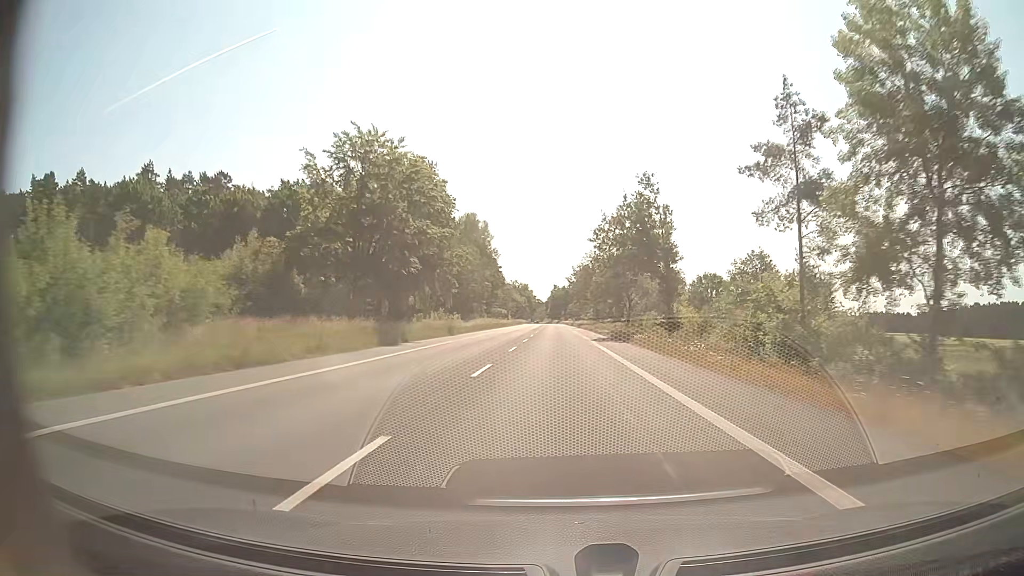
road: secondary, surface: asphalt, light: Day
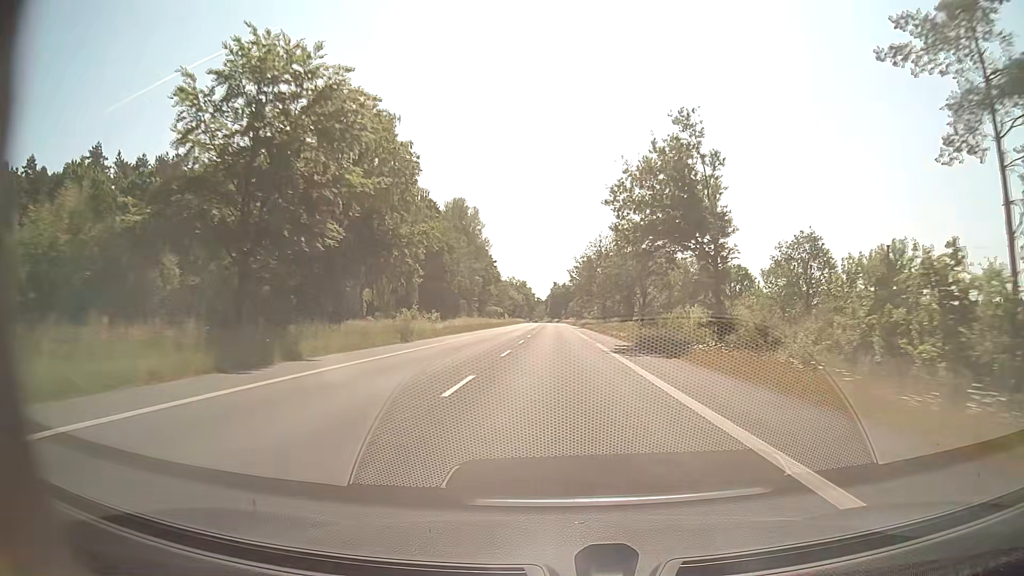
(0.0, +15.8) m; 0°
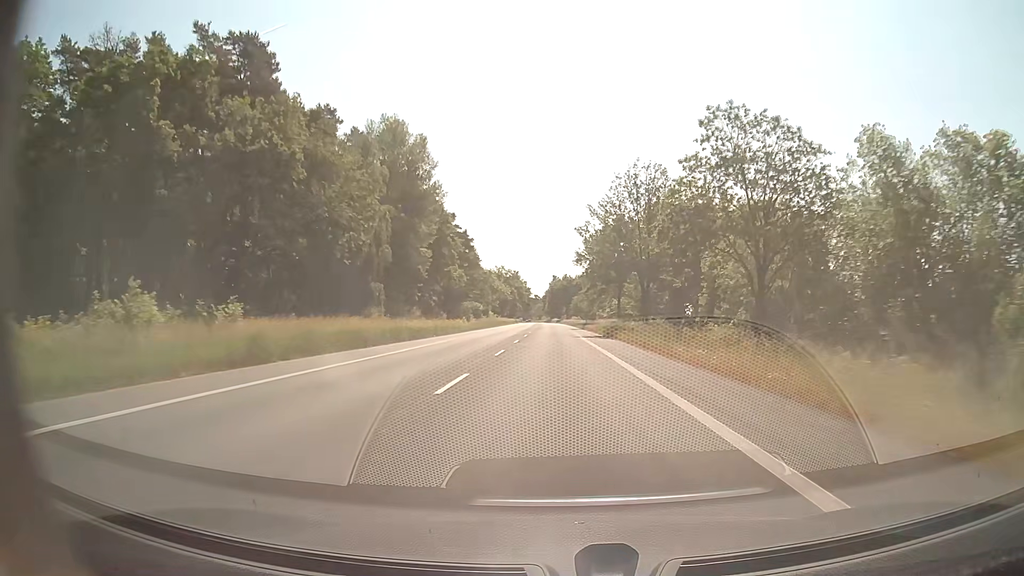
(+0.1, +47.5) m; 0°
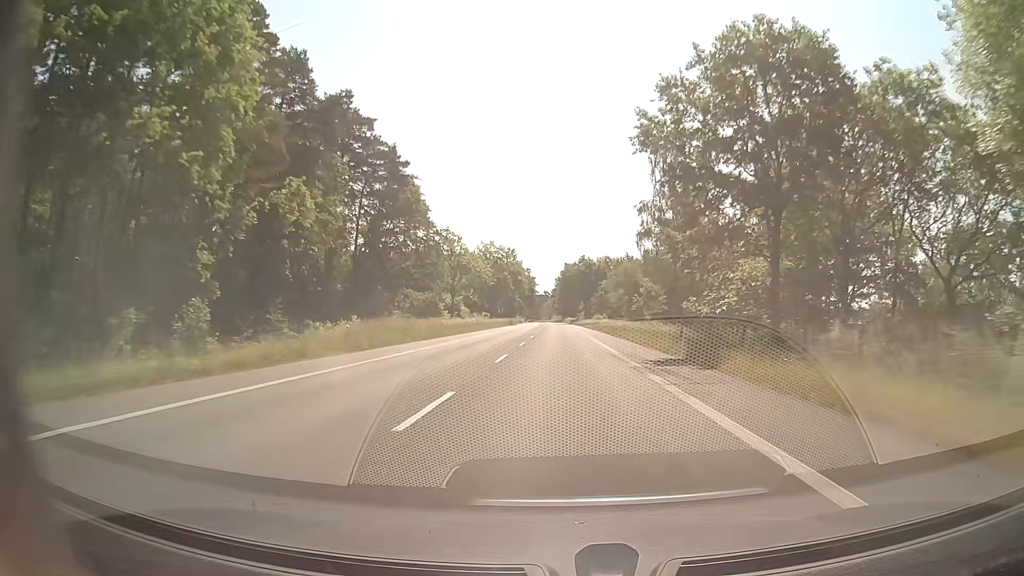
(-0.6, +63.5) m; -1°
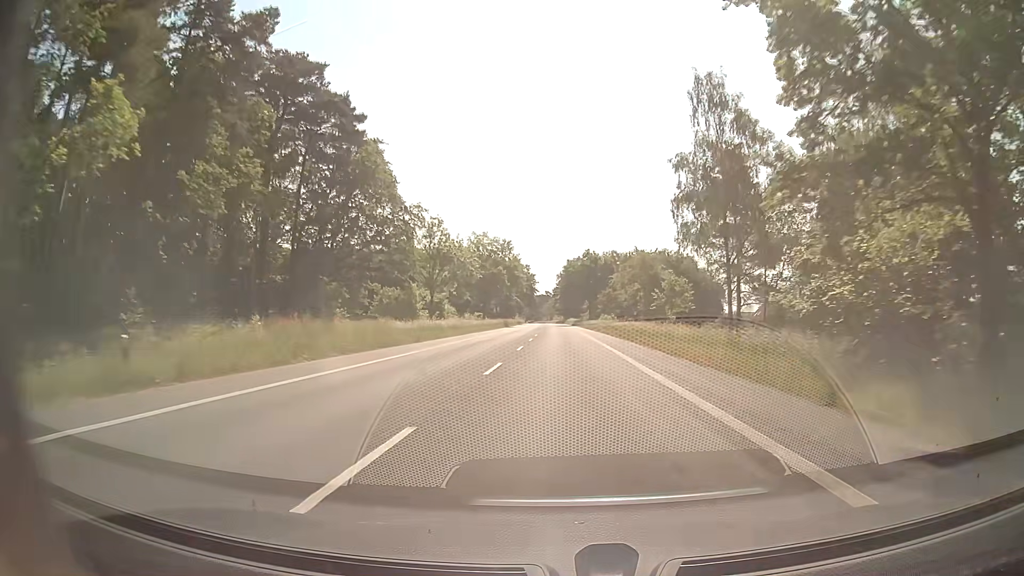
(-0.1, +15.9) m; 0°
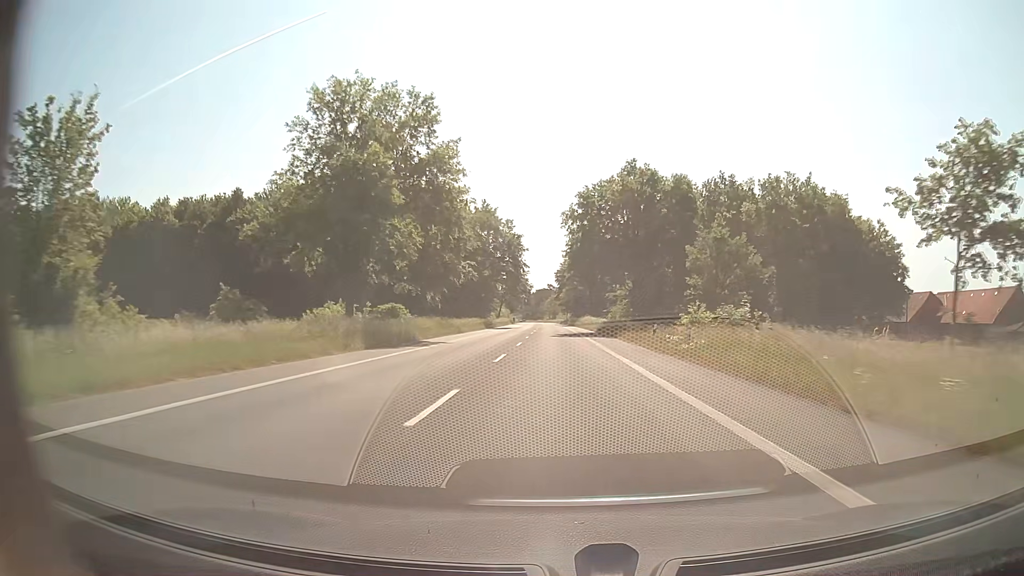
(+0.2, +79.3) m; 0°
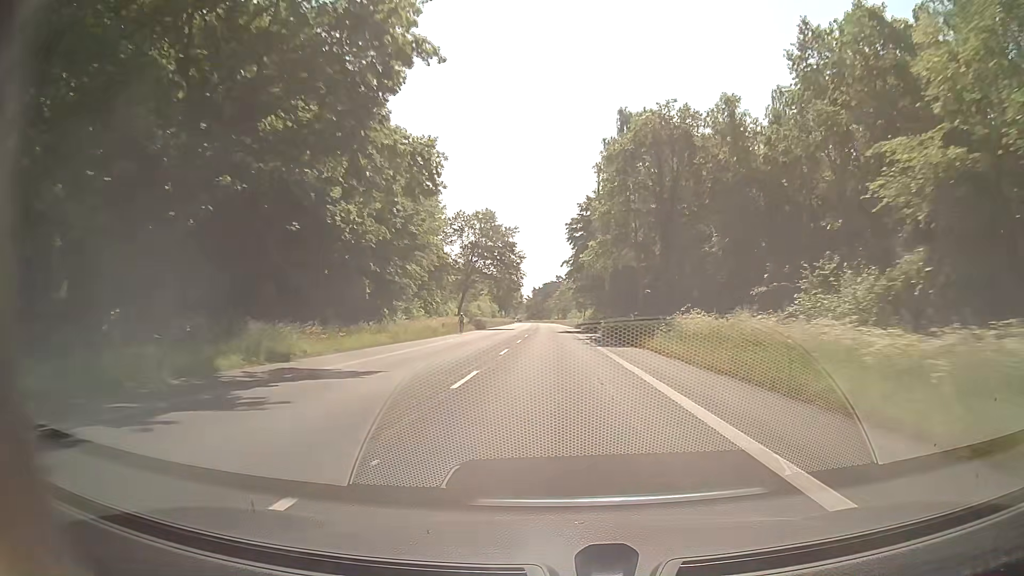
(-0.5, +79.3) m; -1°
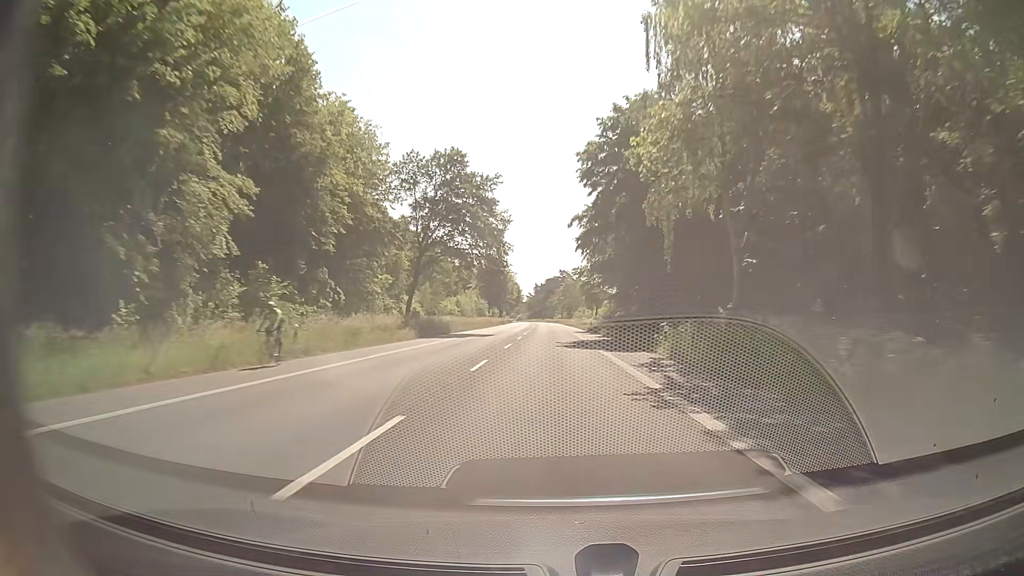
(-0.1, +31.7) m; 0°
(0, +10) (0, +20) (0, +30) (0, +40) (-1, +50) (-1, +60) (-1, +70) (-1, +80) (-1, +90) (-2, +100) m
